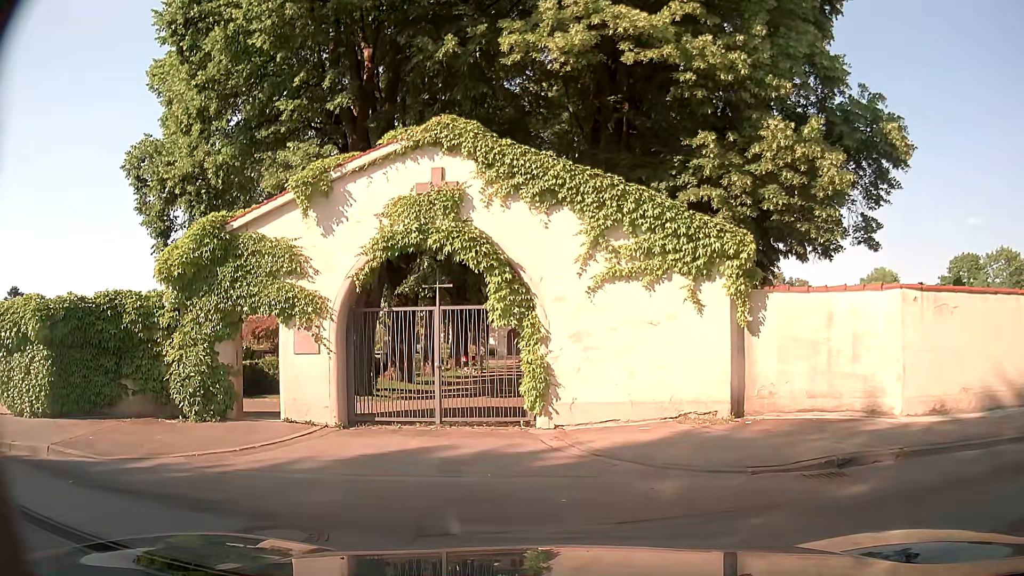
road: residential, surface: asphalt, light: Day
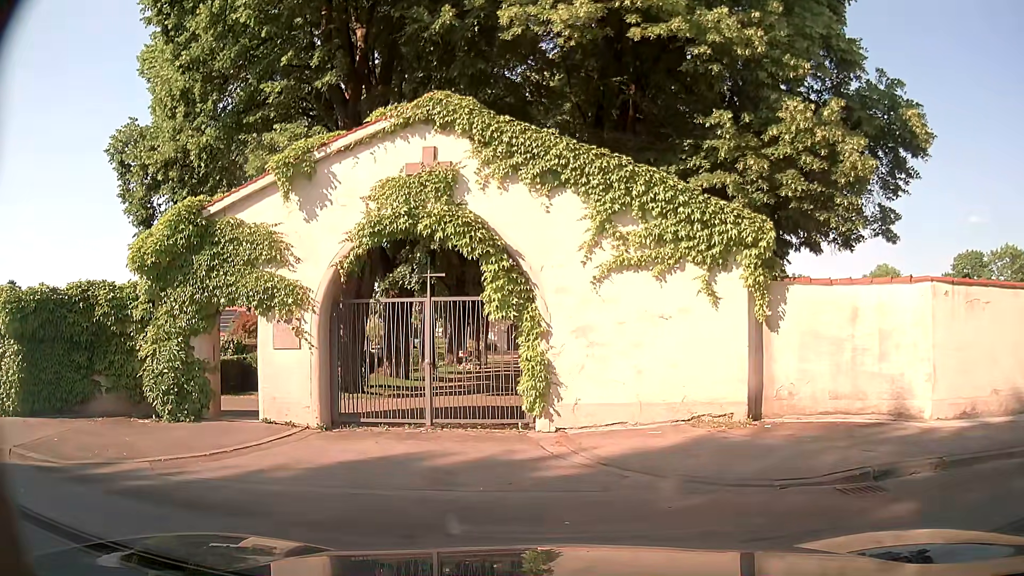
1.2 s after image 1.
(0.0, +0.9) m; 0°
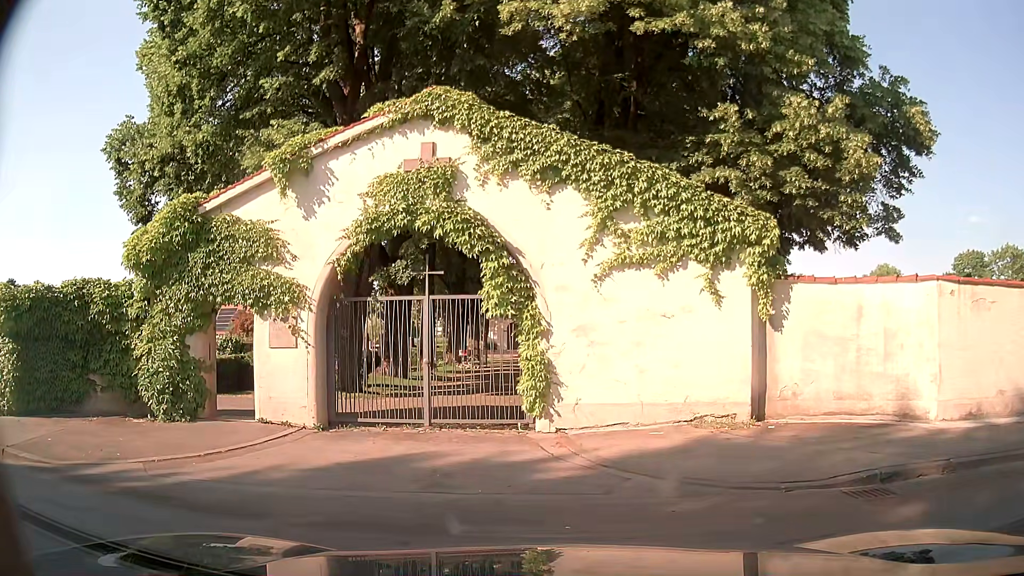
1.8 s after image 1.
(0.0, +0.2) m; 0°
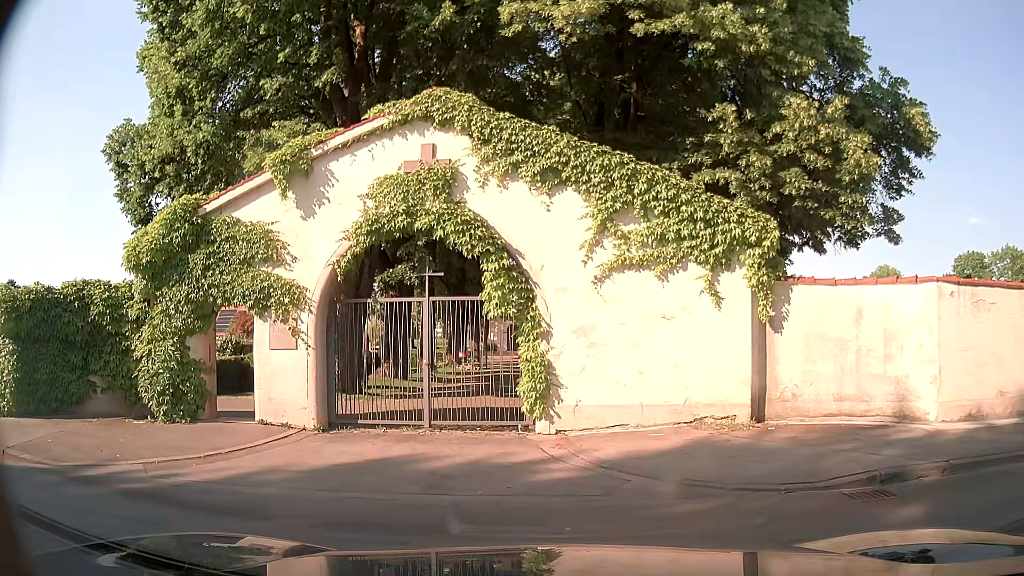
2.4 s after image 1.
(0.0, 0.0) m; 0°
